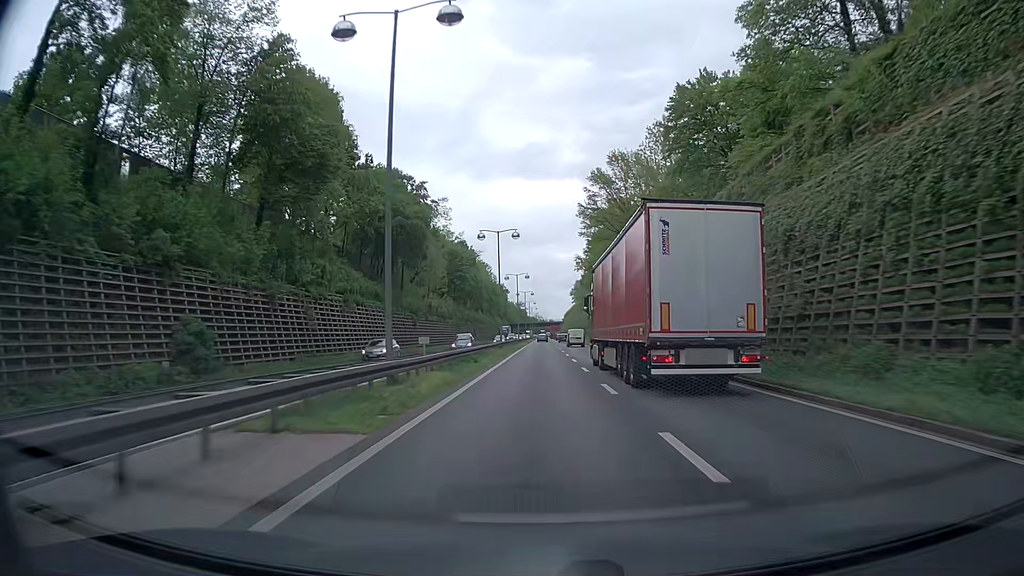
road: trunk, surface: asphalt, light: Day
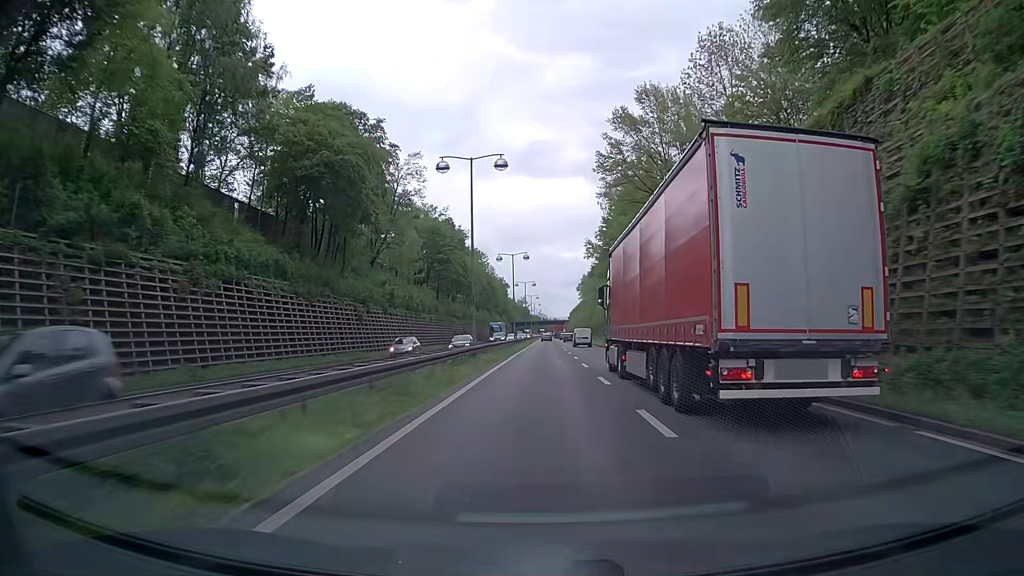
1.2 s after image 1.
(0.0, +24.3) m; 0°
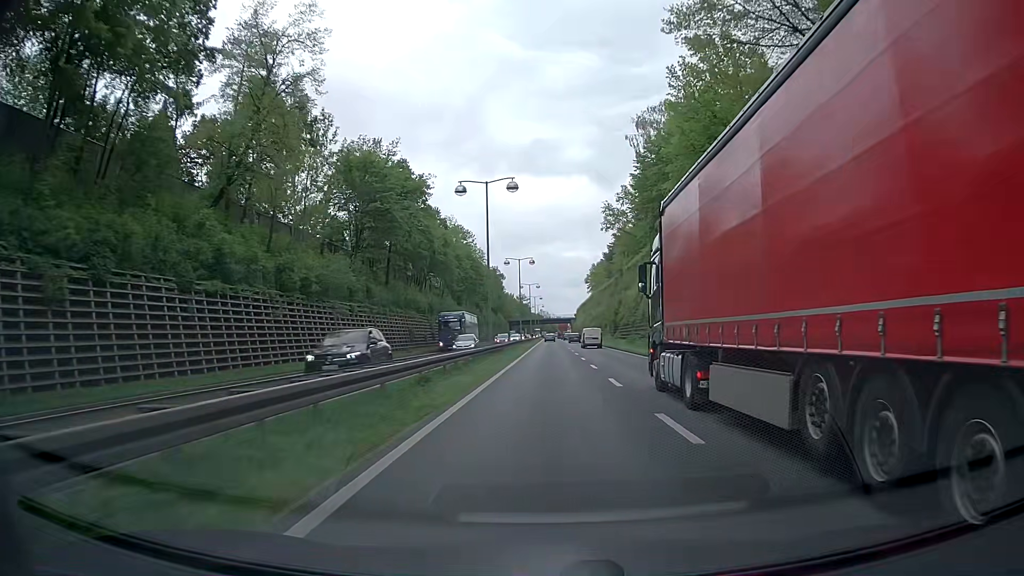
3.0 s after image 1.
(-0.2, +36.4) m; -1°
(0, +10) (0, +20) (0, +30) (0, +40) (0, +50) (+1, +60) (+1, +70) (+1, +80) (+1, +90) (+1, +100) m
